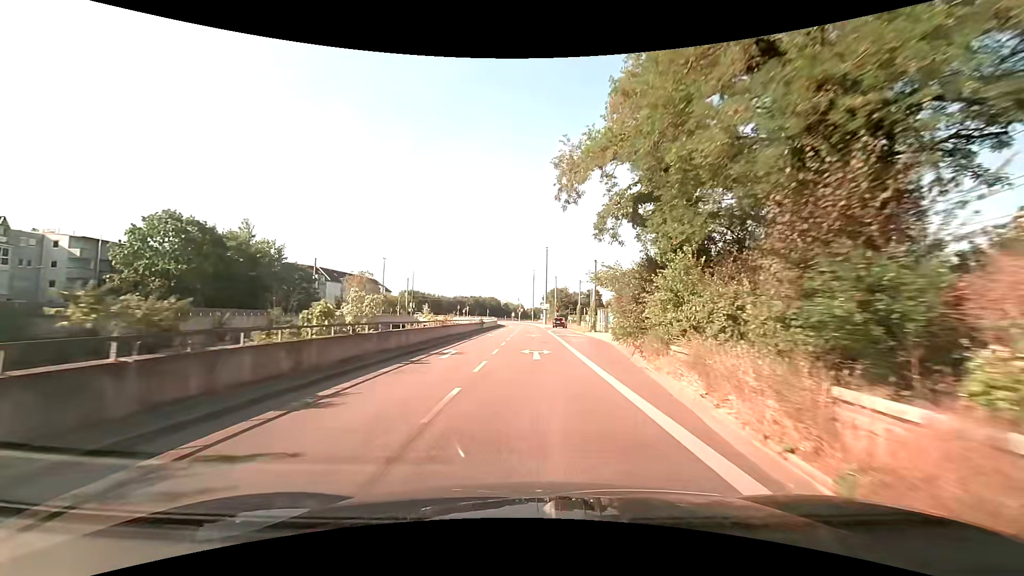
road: trunk_link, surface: asphalt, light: Day
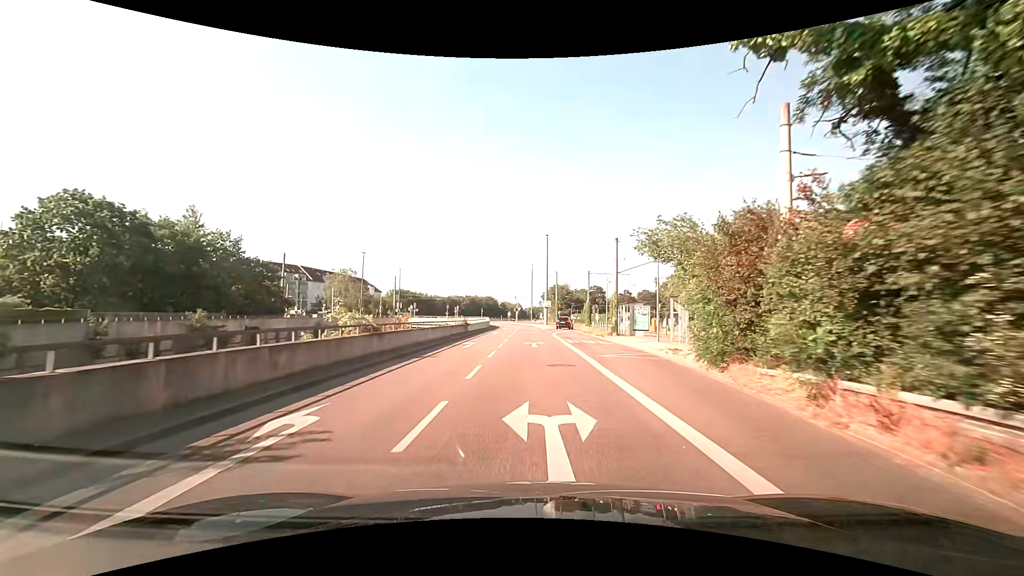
(0.0, +13.4) m; 0°
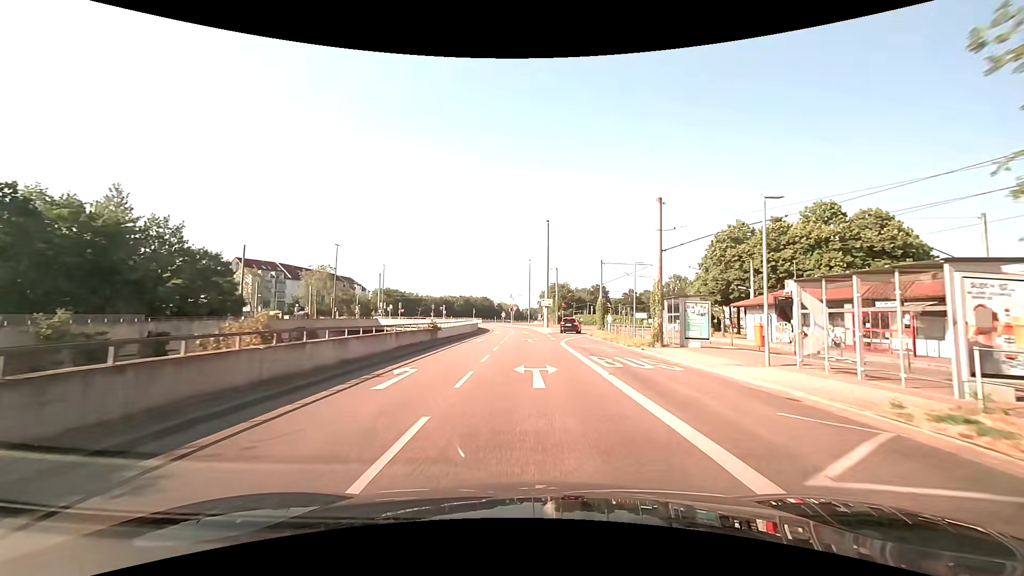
(0.0, +13.1) m; 0°
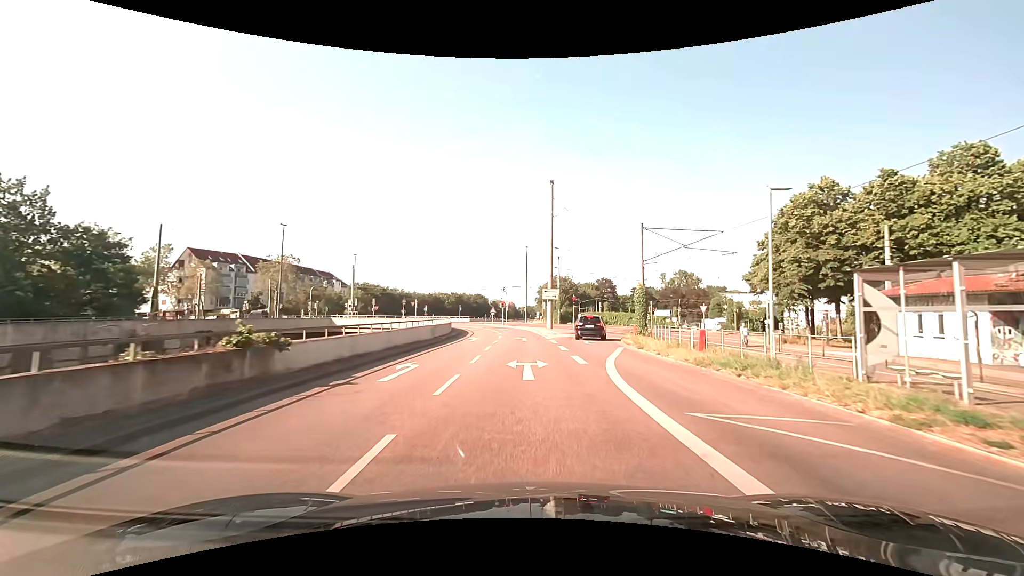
(+0.1, +18.9) m; 0°
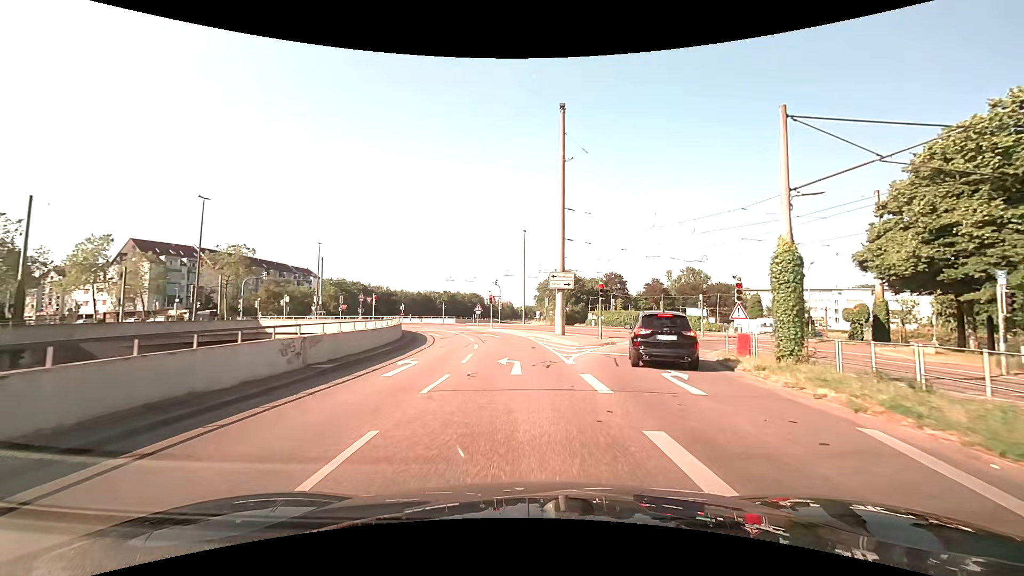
(+0.2, +17.6) m; +1°
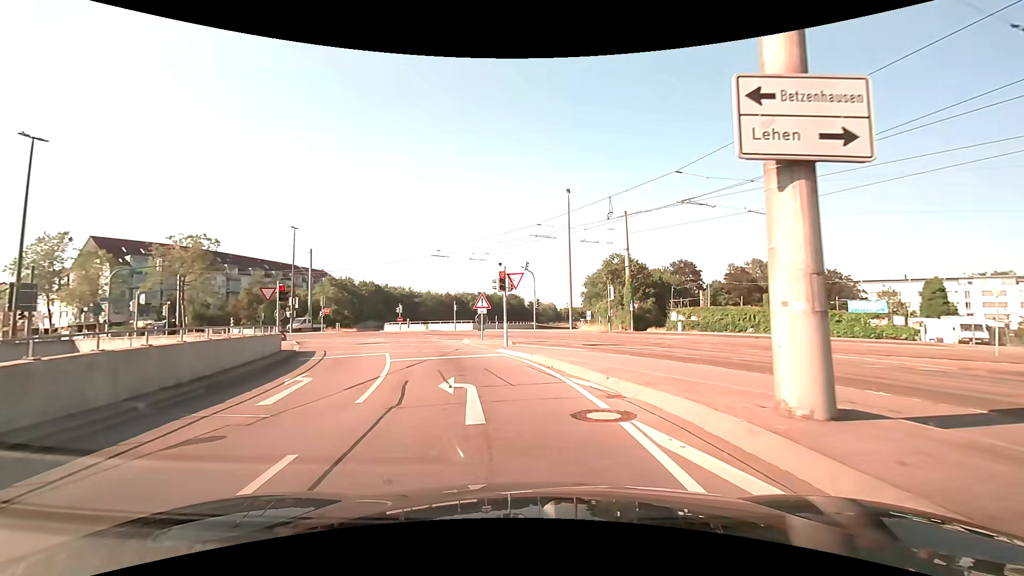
(-0.4, +24.7) m; -5°
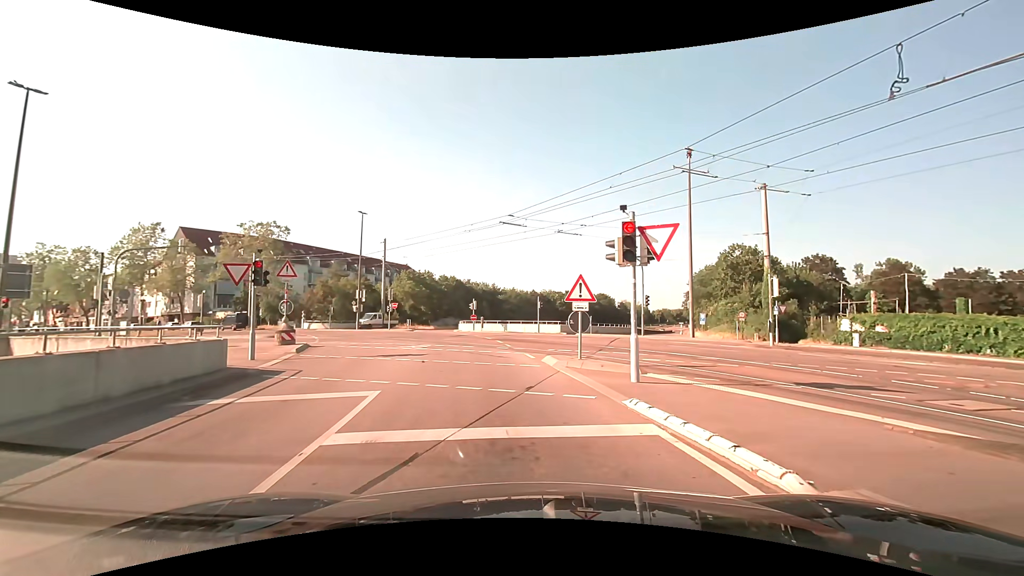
(-0.9, +10.2) m; -10°
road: tertiary_link
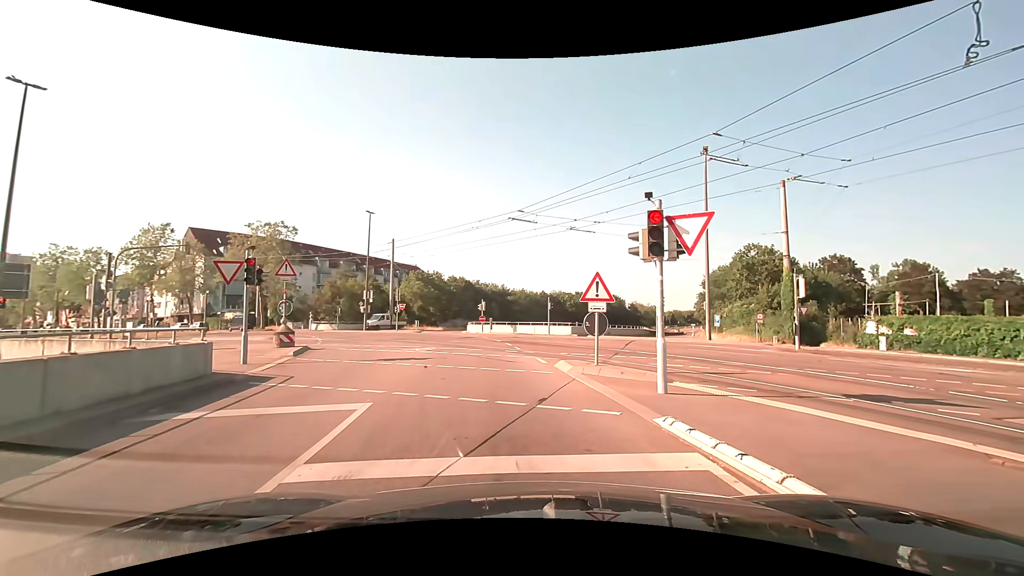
(0.0, +1.0) m; 0°
(-1, +10) (-2, +20) (-5, +30) (-9, +39) (-14, +47) (-22, +54) (-30, +59) (-38, +65) (-46, +71) (-55, +76) m
